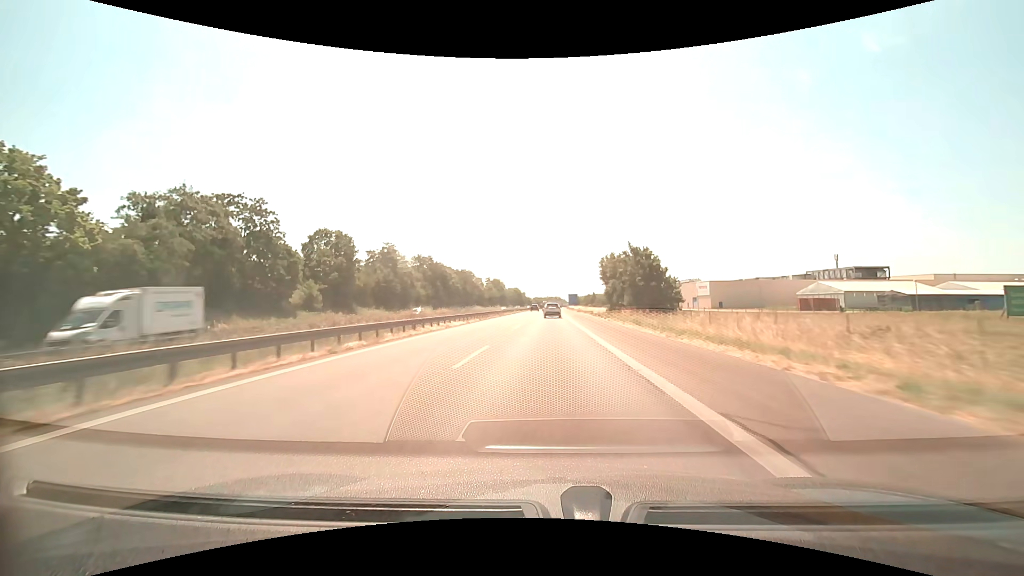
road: motorway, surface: asphalt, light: Day
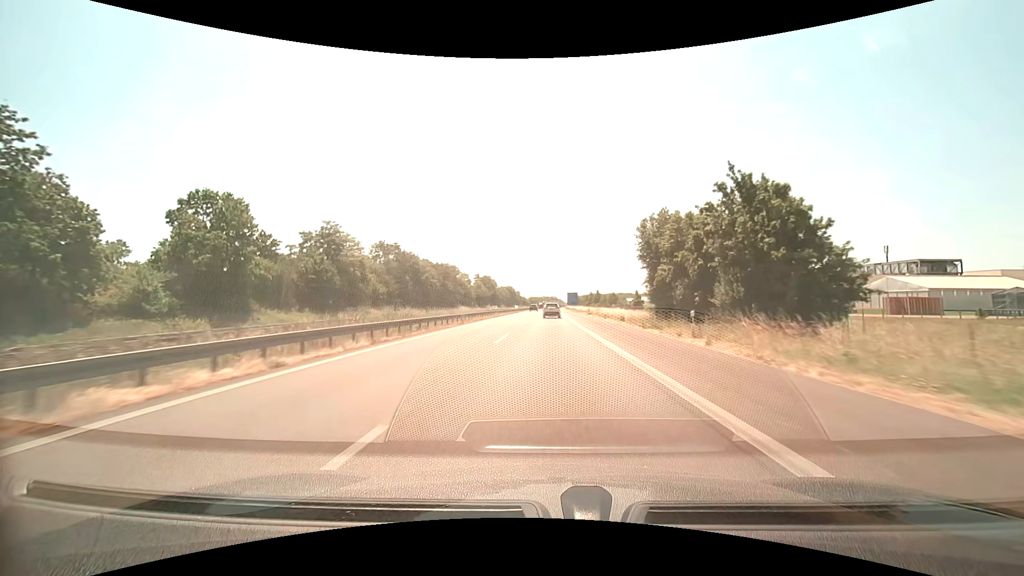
(+0.1, +29.0) m; 0°
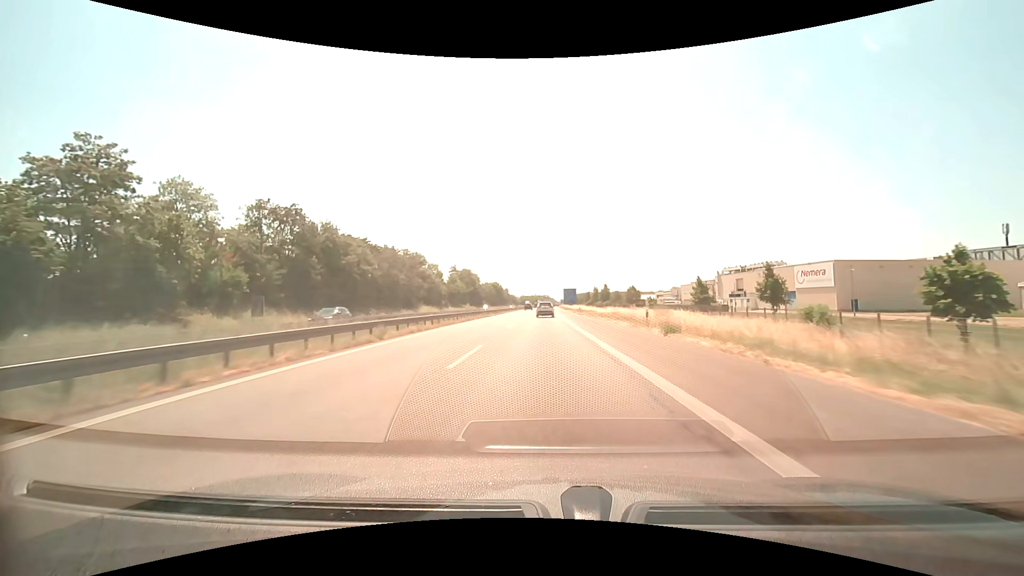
(+0.3, +43.1) m; +1°
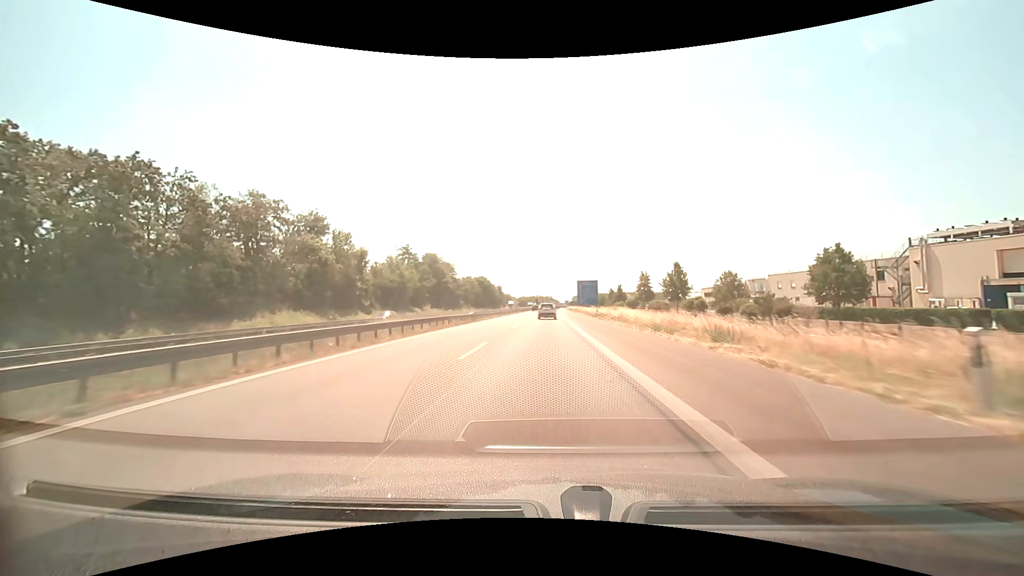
(0.0, +69.8) m; 0°
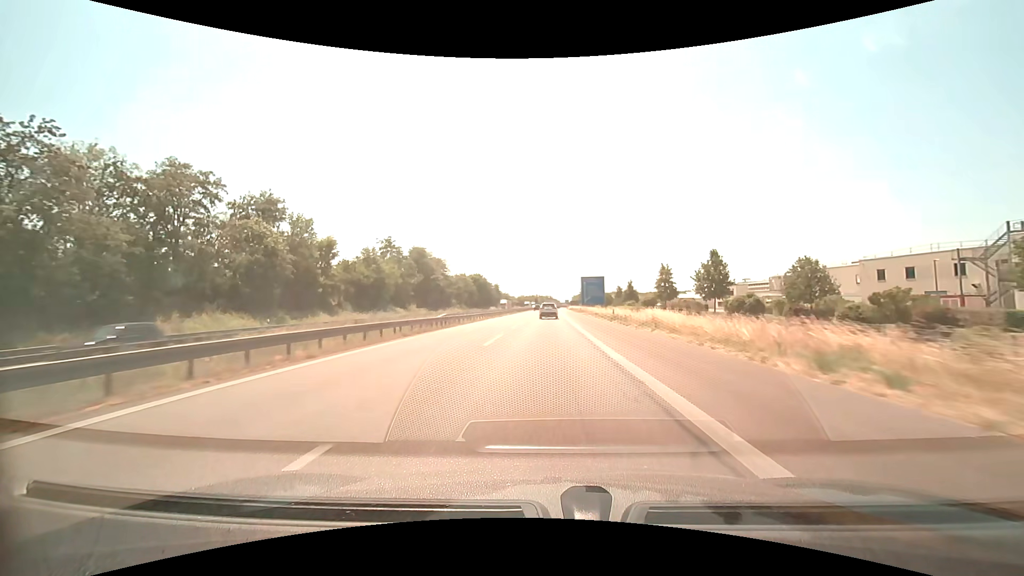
(0.0, +13.7) m; 0°
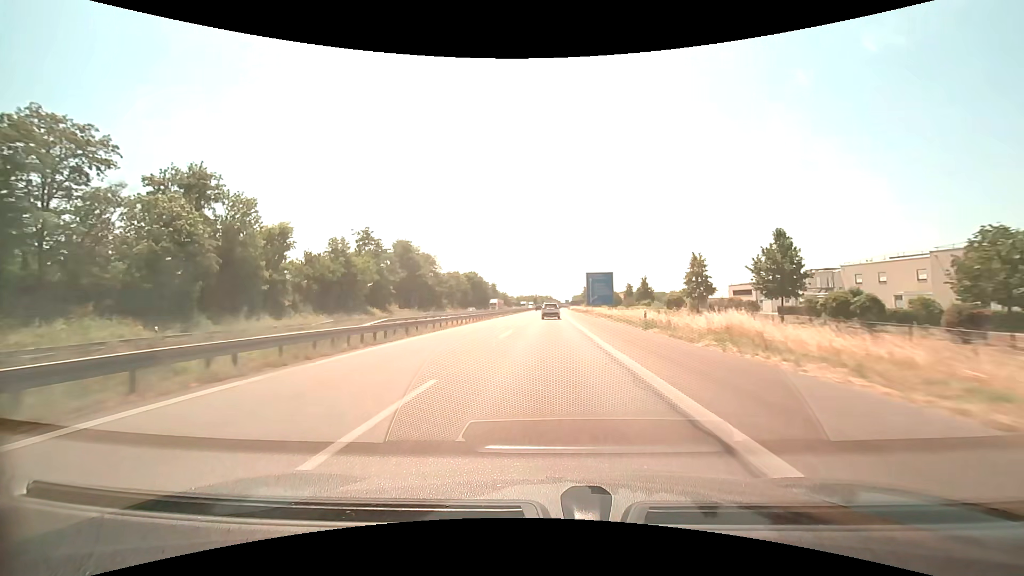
(0.0, +13.6) m; 0°
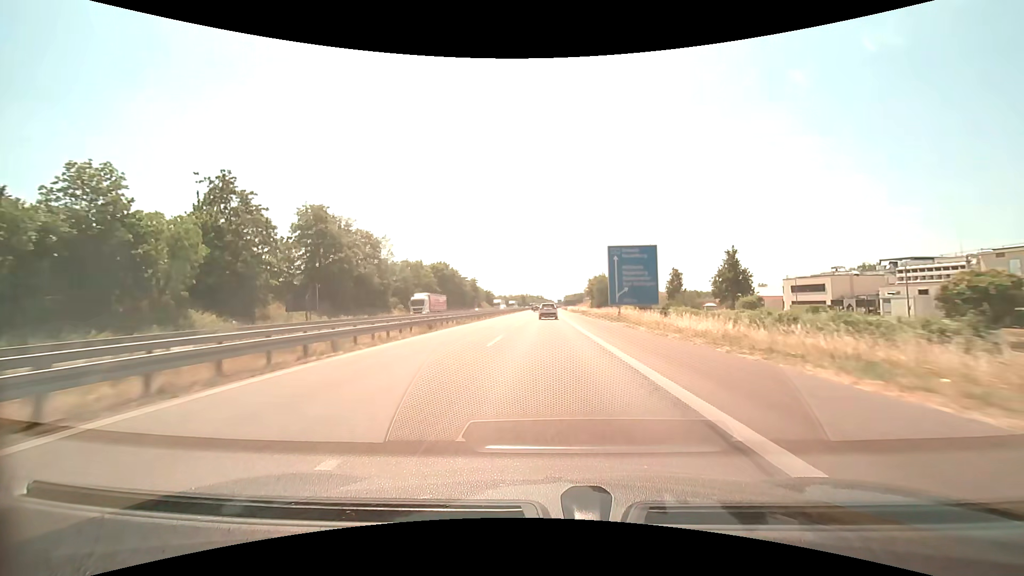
(+0.2, +40.7) m; +1°
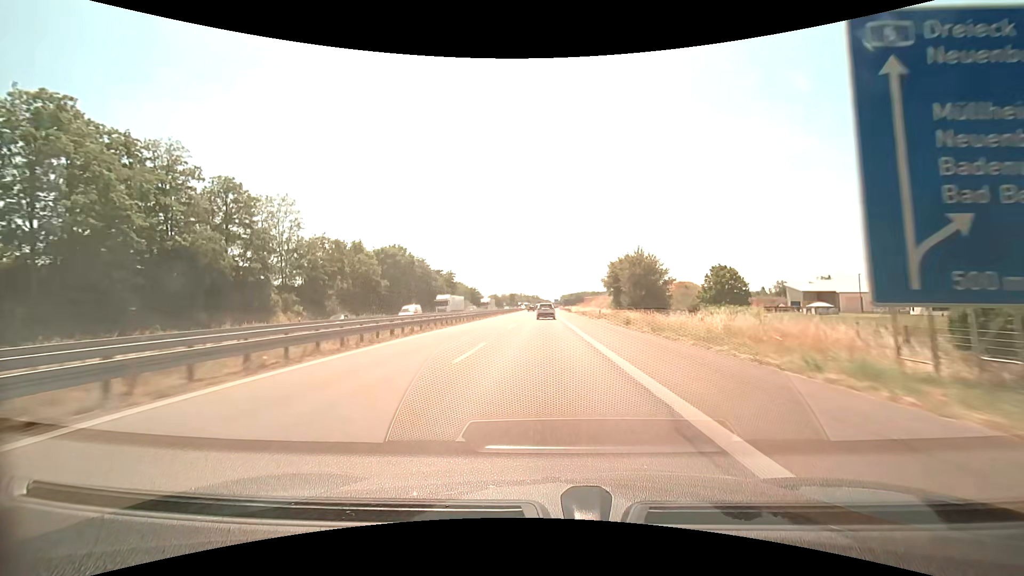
(+0.3, +40.7) m; +1°
(0, +10) (0, +20) (0, +30) (0, +40) (0, +50) (0, +60) (0, +70) (0, +80) (0, +90) (0, +100) m
